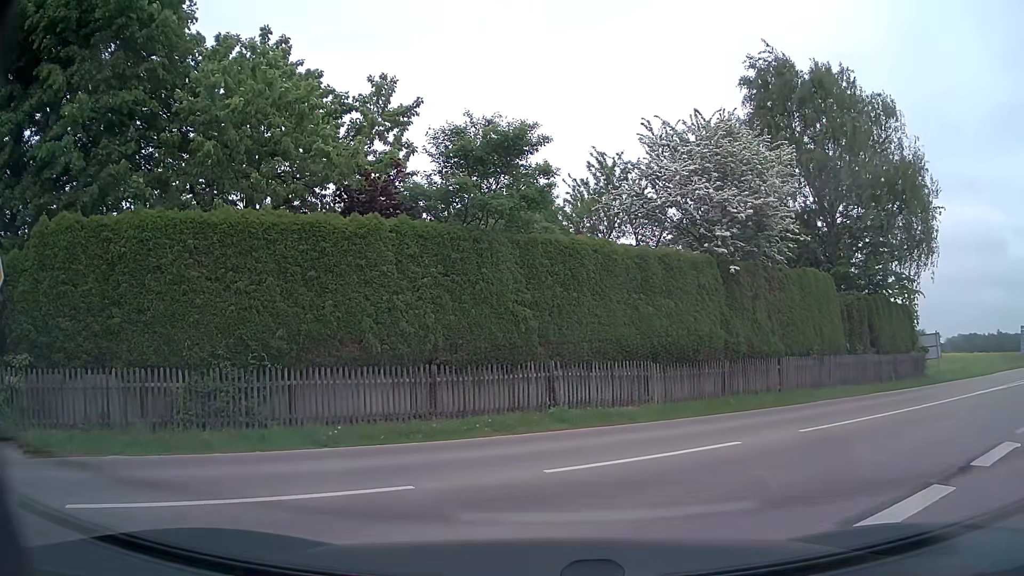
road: residential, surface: asphalt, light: Day
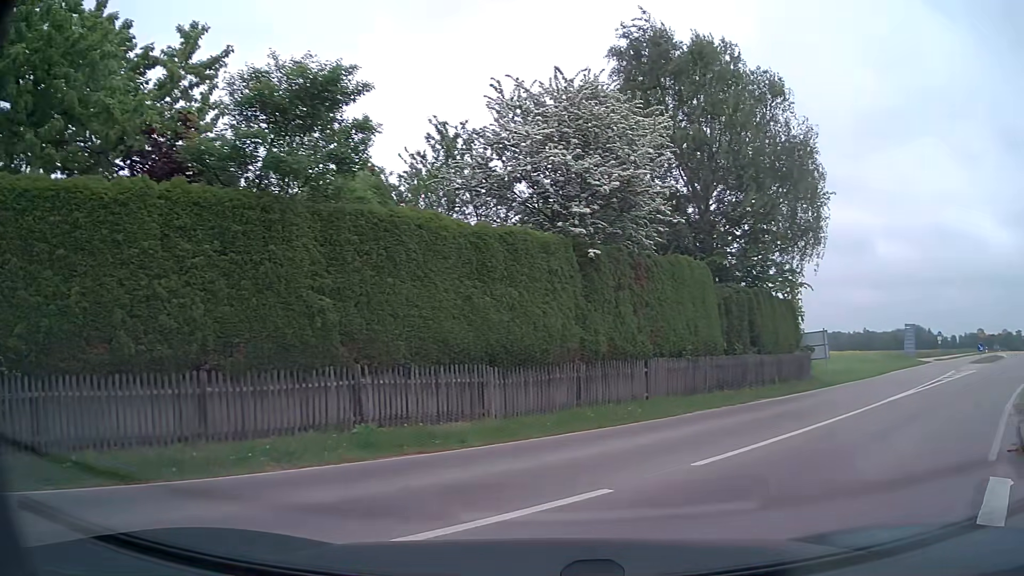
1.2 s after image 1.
(+0.3, +3.1) m; +12°
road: secondary
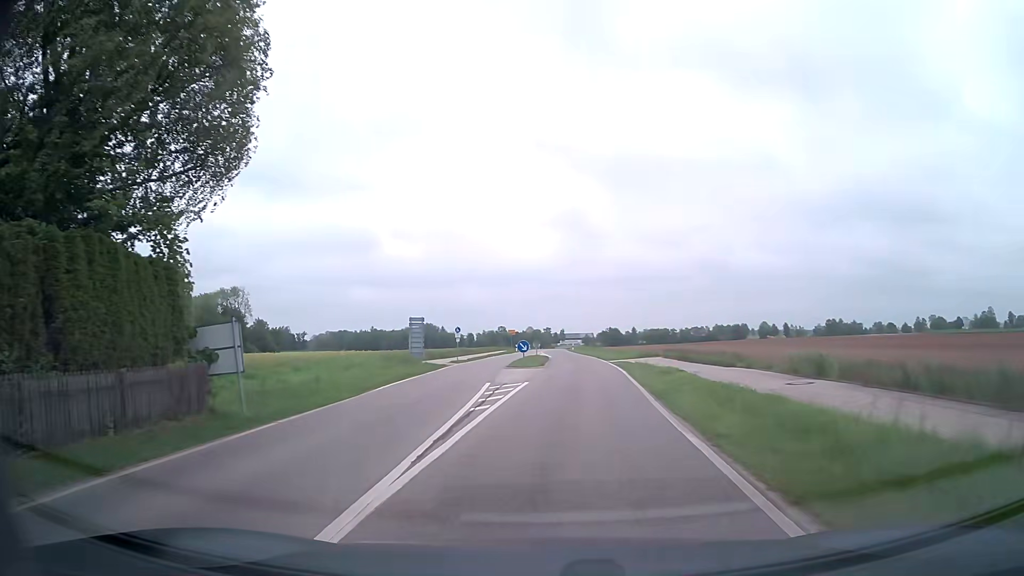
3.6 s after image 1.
(+5.6, +11.0) m; +43°
(+1, +10) (+1, +20) (+2, +30) (+3, +40) (+3, +50) (+3, +60) (+3, +70) (+3, +80) (+3, +90) (+3, +100) m
